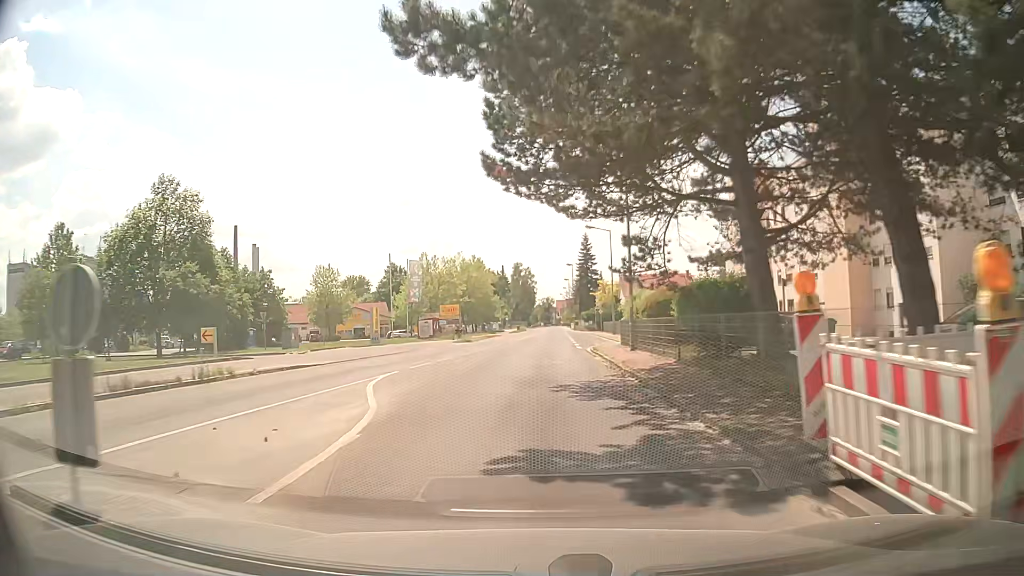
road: secondary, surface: asphalt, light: Day
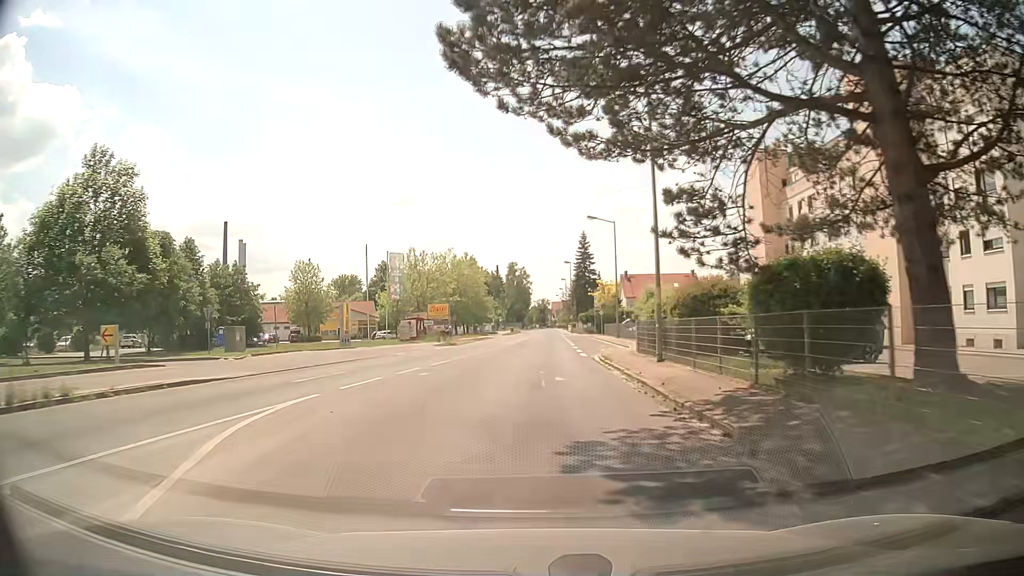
(0.0, +7.2) m; 0°
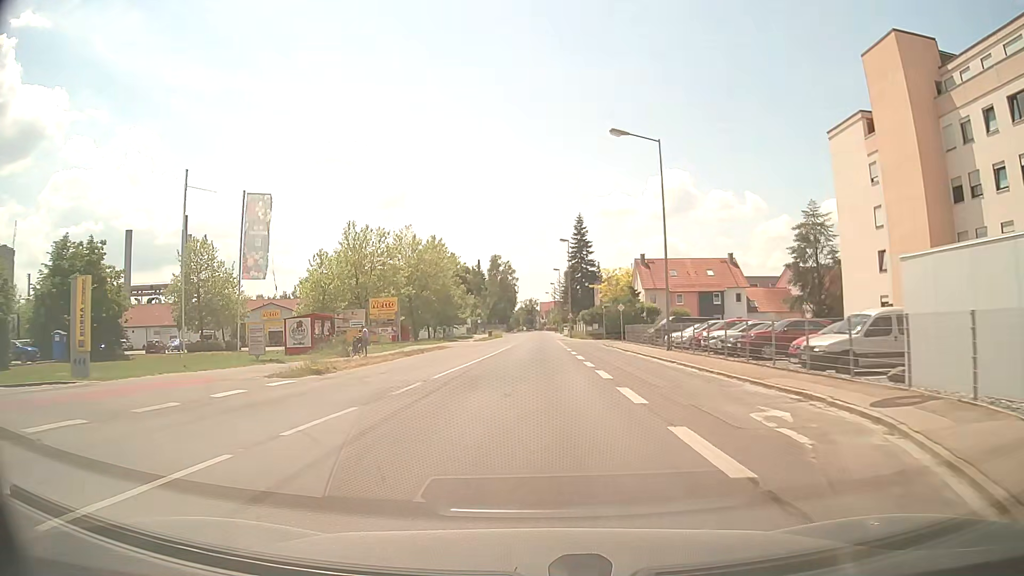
(+0.6, +28.6) m; +1°
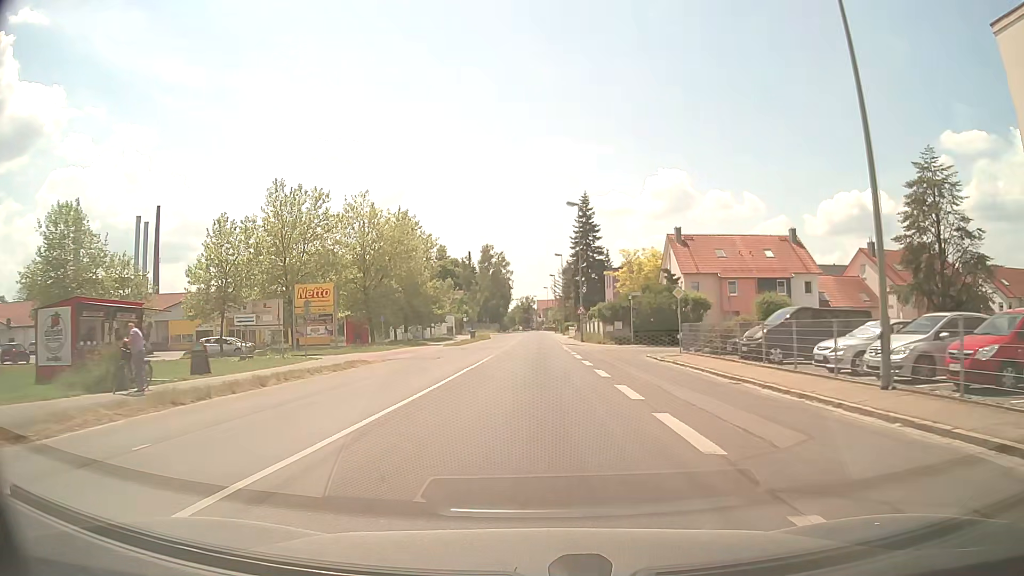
(+0.1, +21.8) m; +1°
(0, +10) (0, +20) (0, +30) (0, +40) (0, +50) (0, +60) (0, +70) (0, +80) (0, +90) (0, +100) m
